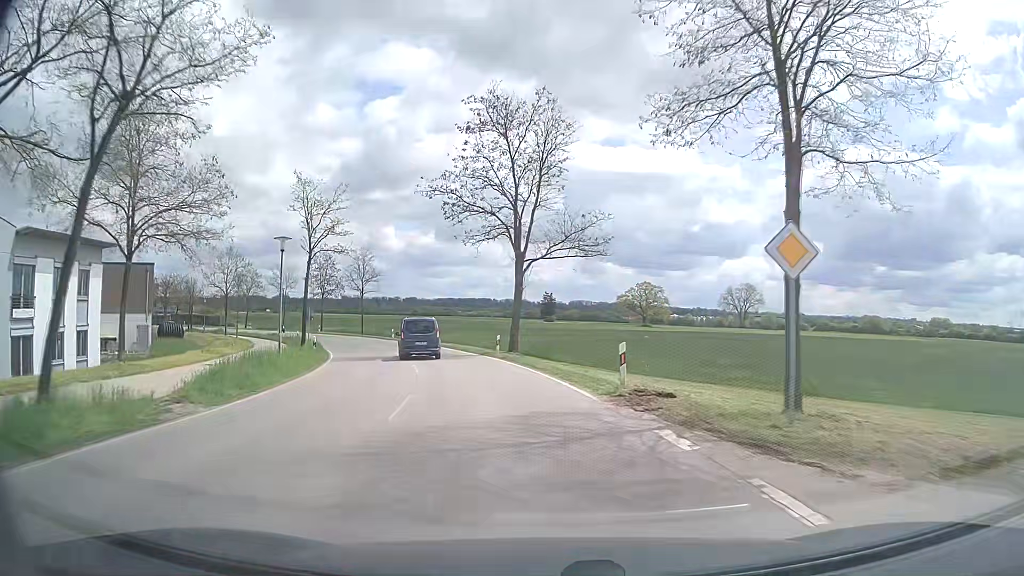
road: tertiary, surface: asphalt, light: Day
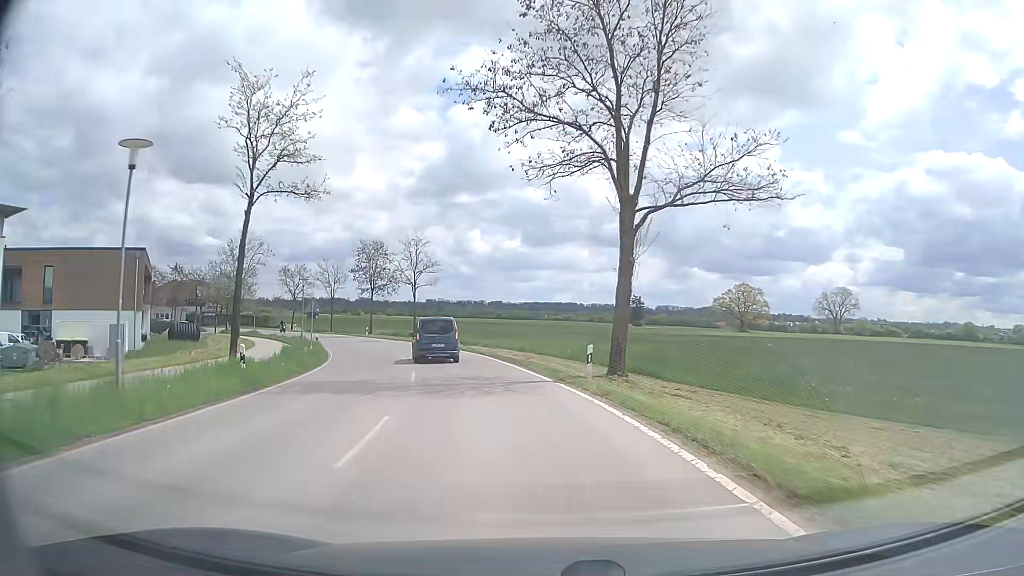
(-1.0, +15.2) m; -7°
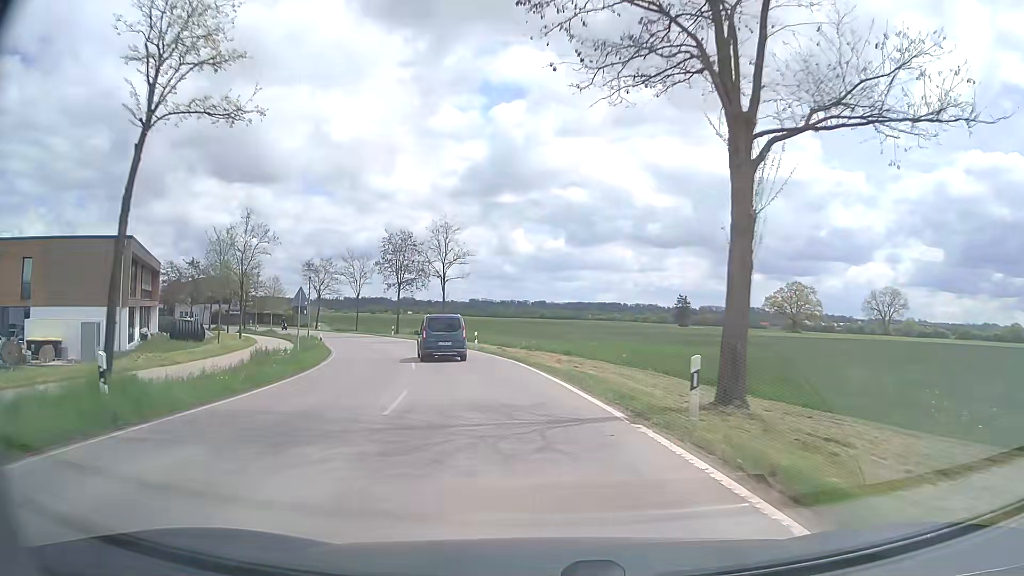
(-0.3, +7.5) m; -4°
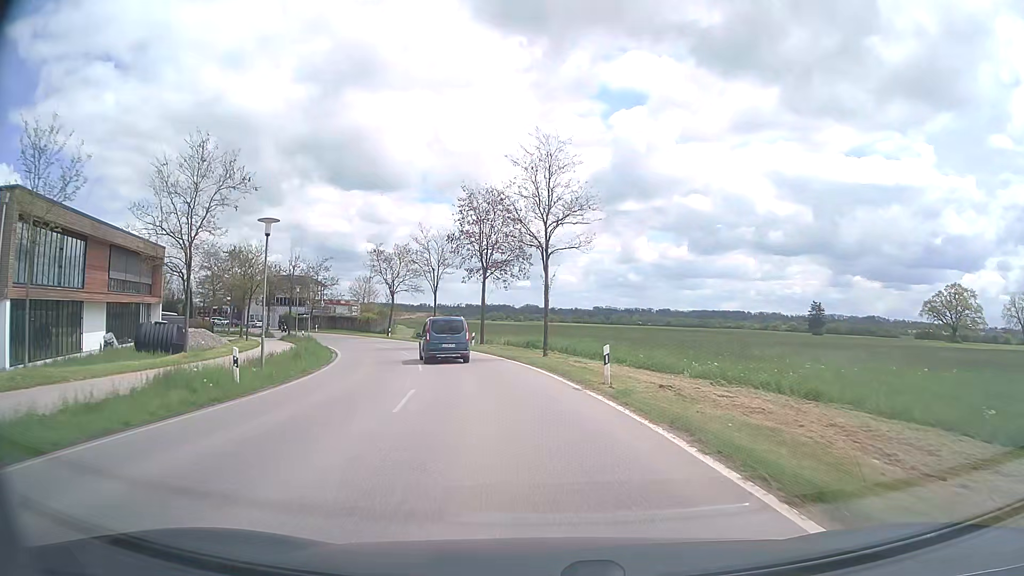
(-2.2, +22.3) m; -11°
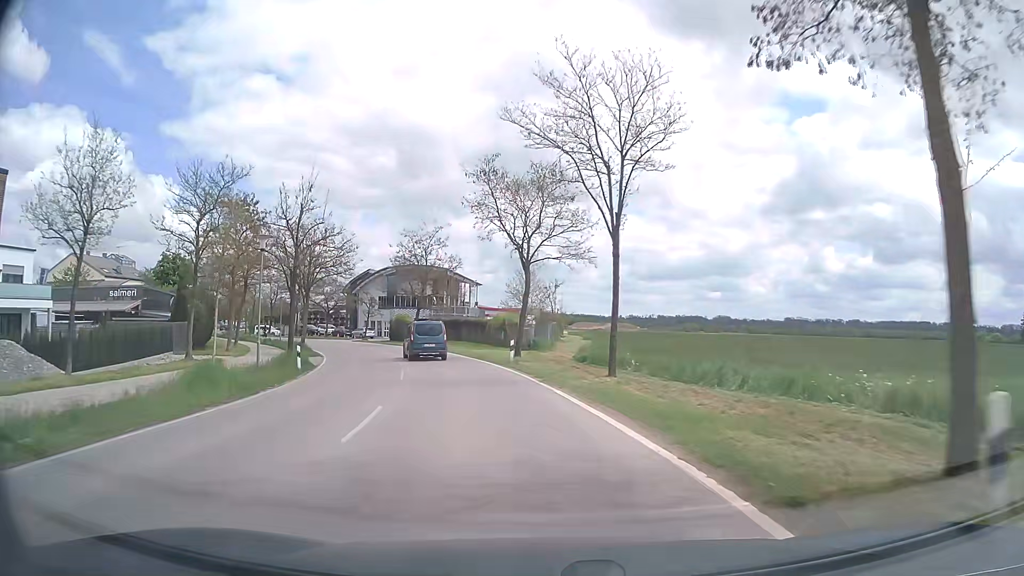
(-5.1, +37.3) m; -16°
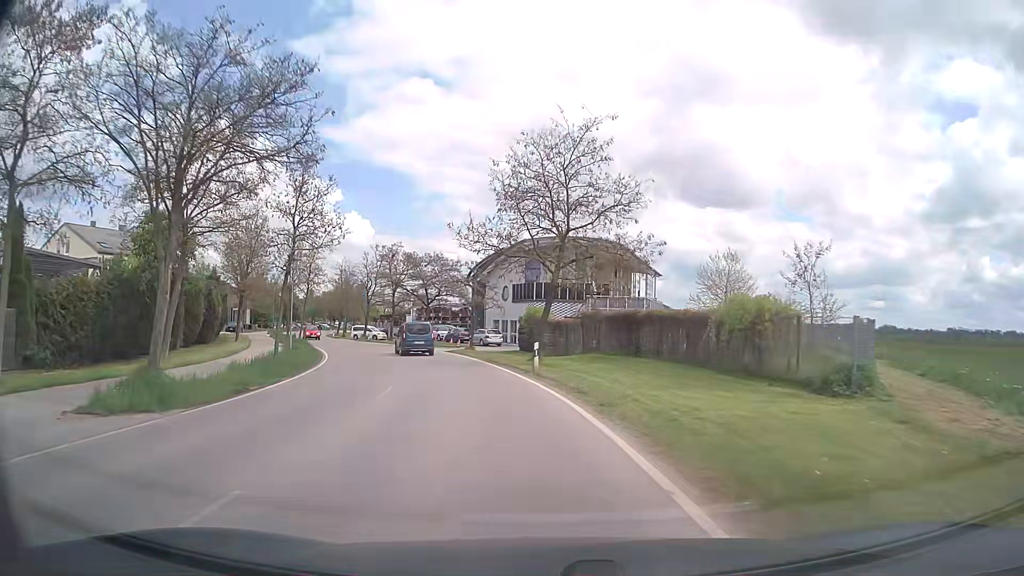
(-3.9, +30.3) m; -14°
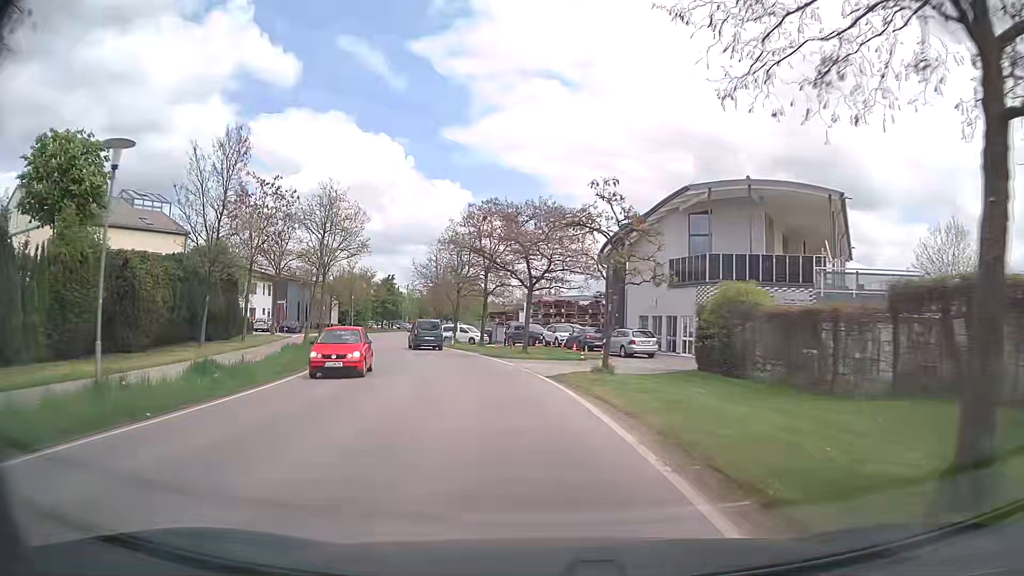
(-2.2, +22.9) m; -11°
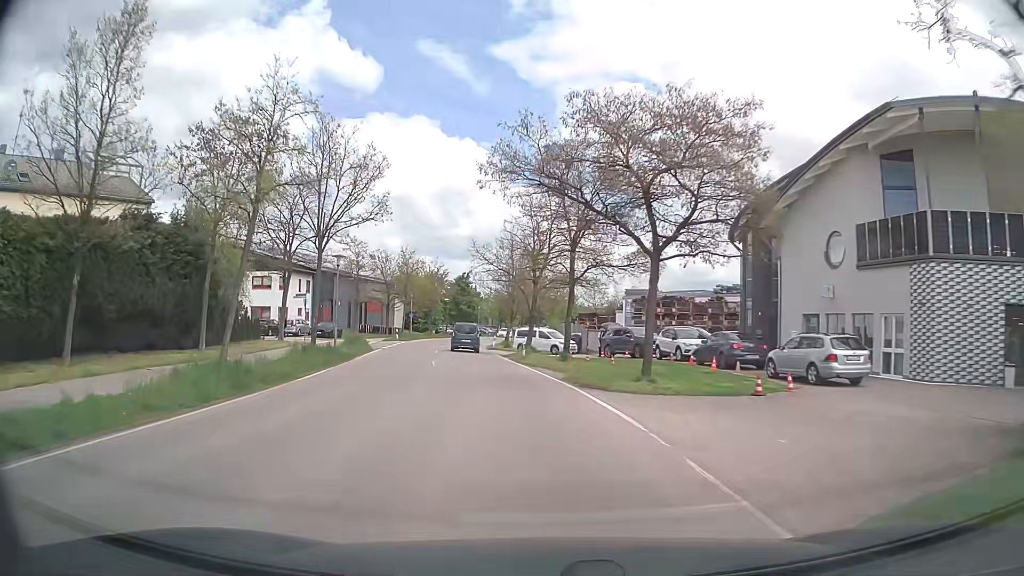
(-1.0, +15.4) m; -7°
(0, +10) (-1, +20) (-3, +30) (-4, +40) (-6, +50) (-7, +60) (-7, +70) (-7, +80) (-6, +90) (-5, +99) m
